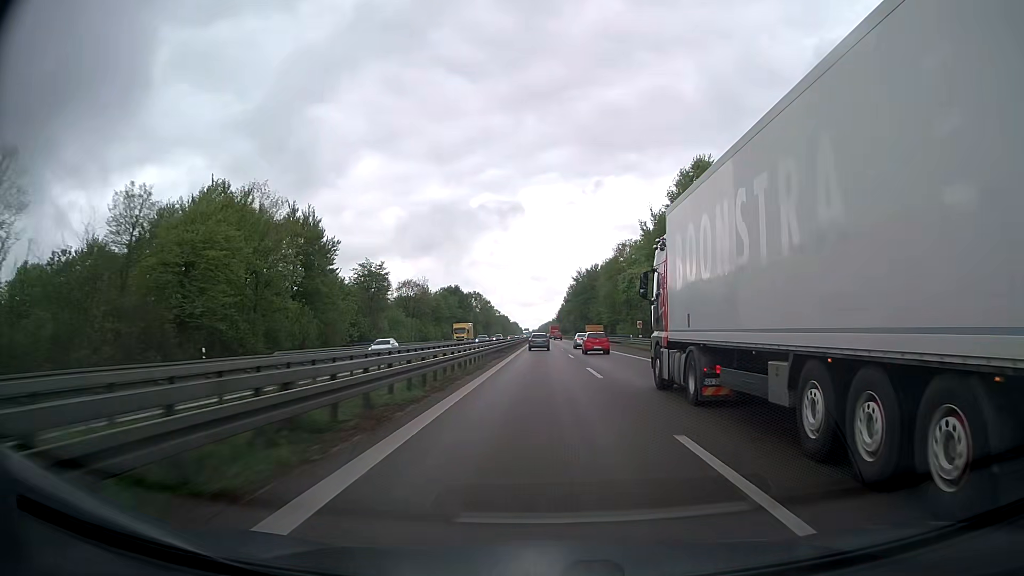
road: trunk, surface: asphalt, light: Day
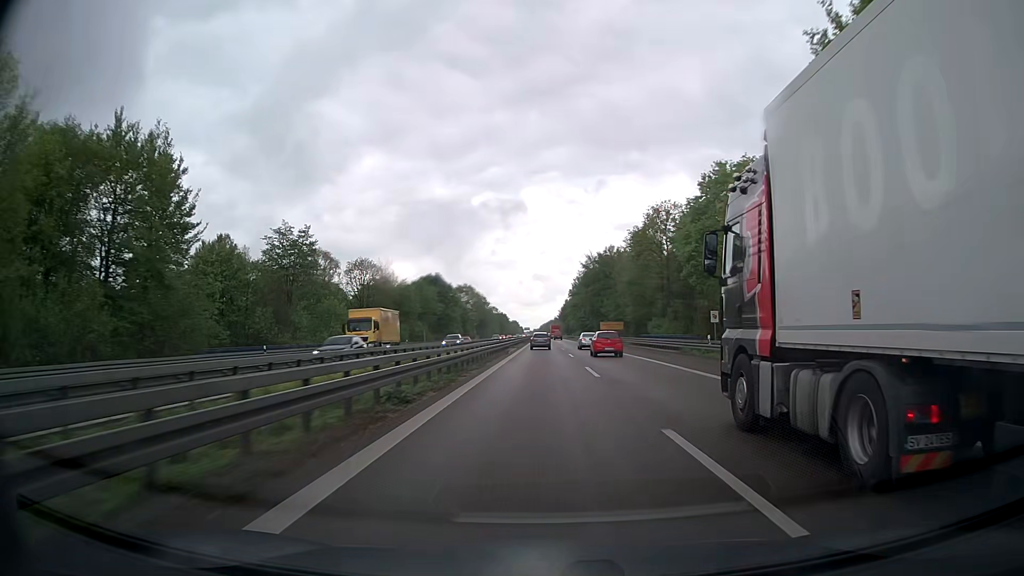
(-0.1, +35.3) m; 0°
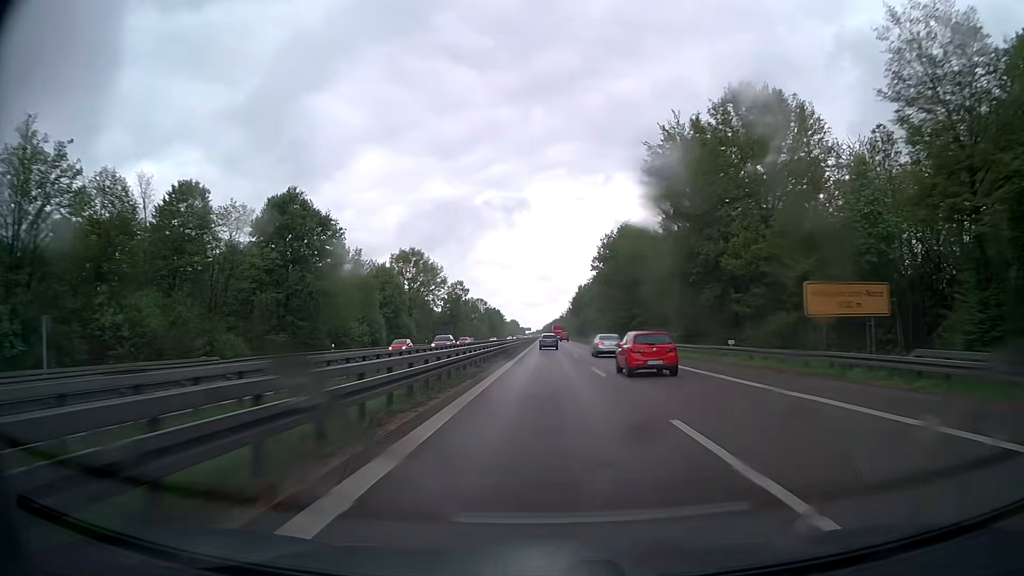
(-0.4, +88.8) m; 0°
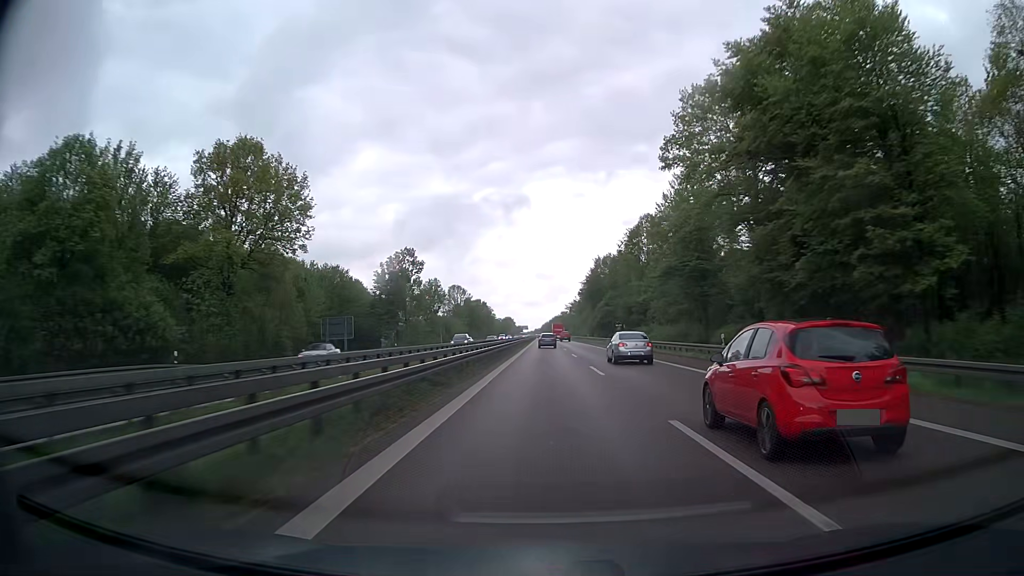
(+0.1, +72.2) m; 0°
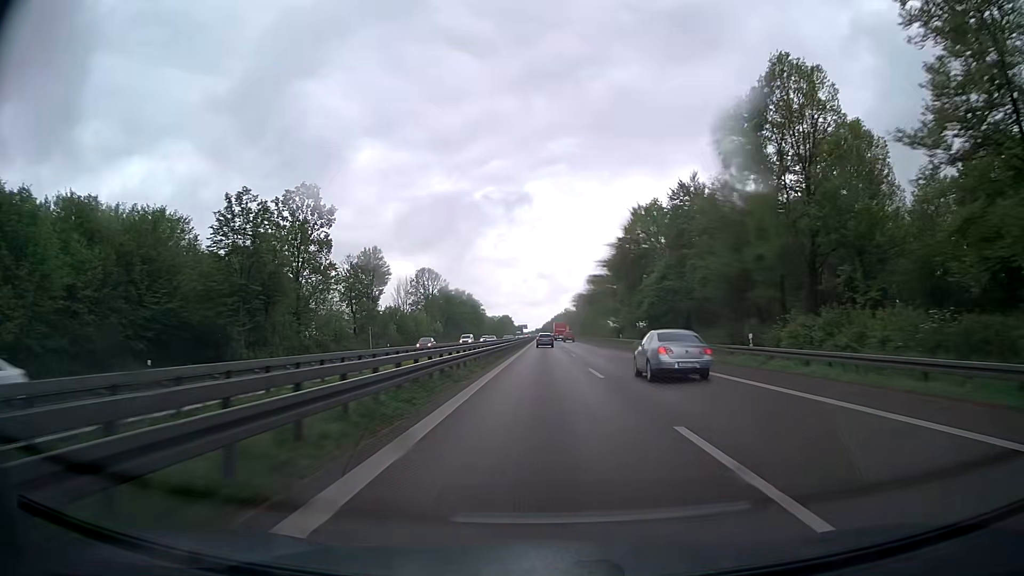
(+0.2, +54.7) m; 0°
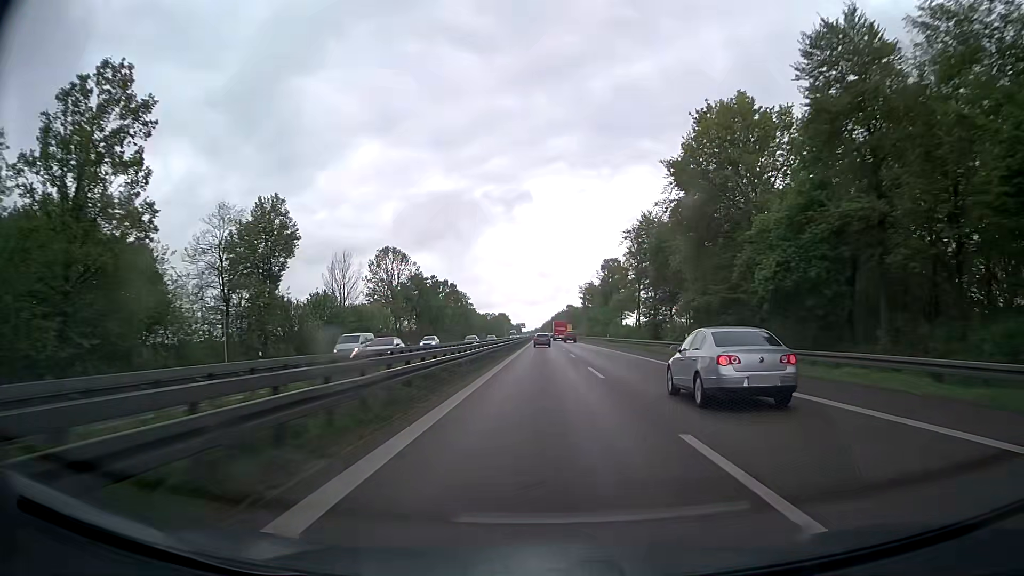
(0.0, +36.7) m; 0°
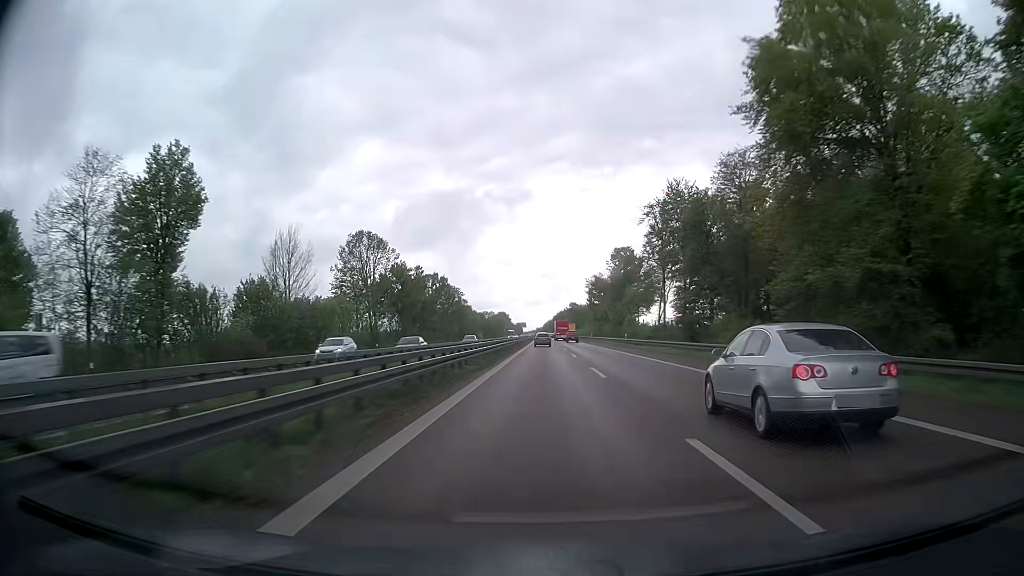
(0.0, +18.4) m; -1°
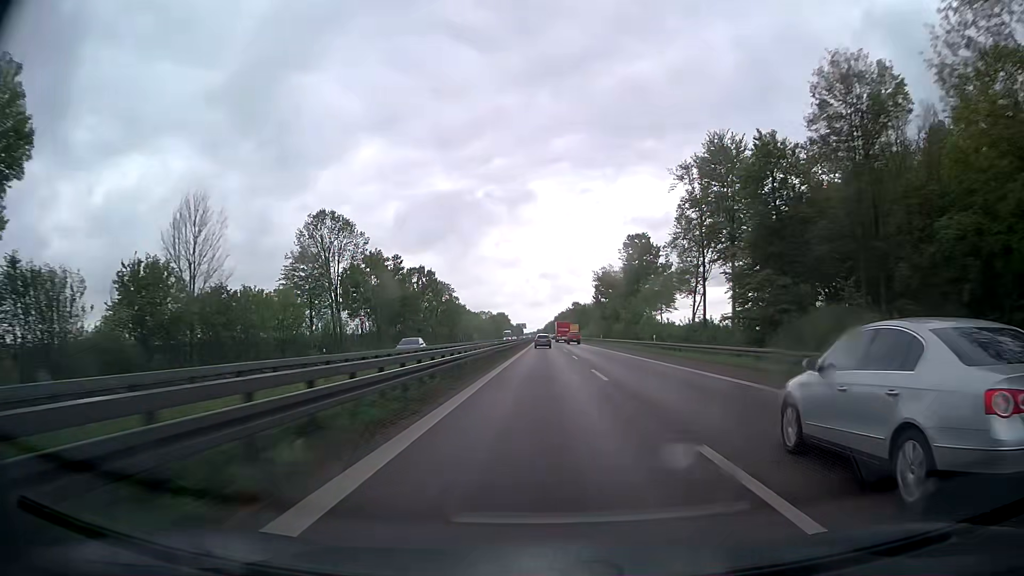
(+0.1, +18.5) m; 0°
(0, +10) (0, +20) (0, +30) (0, +40) (0, +50) (0, +60) (0, +70) (0, +80) (0, +90) (0, +100) m
